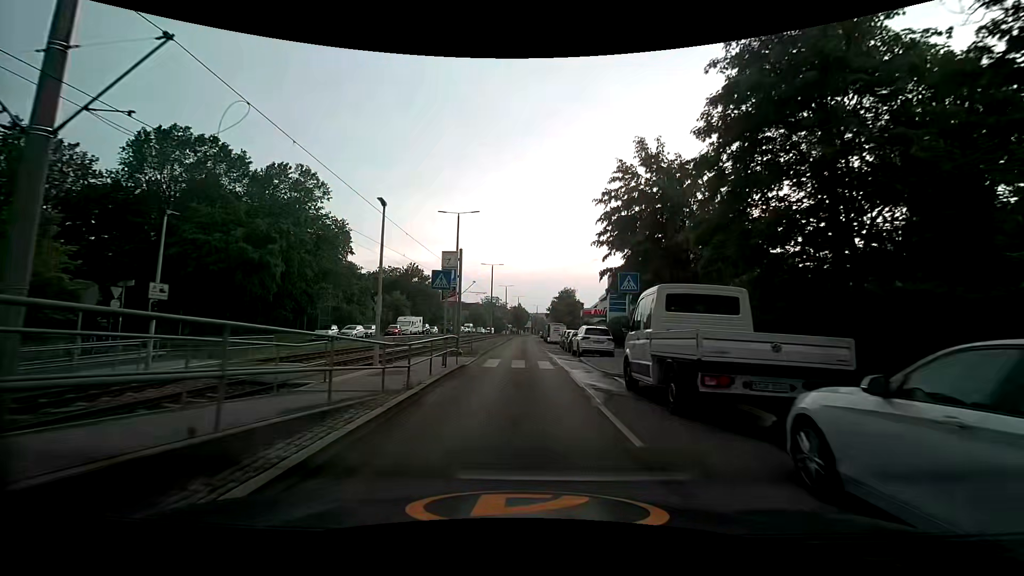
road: secondary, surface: asphalt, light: Day
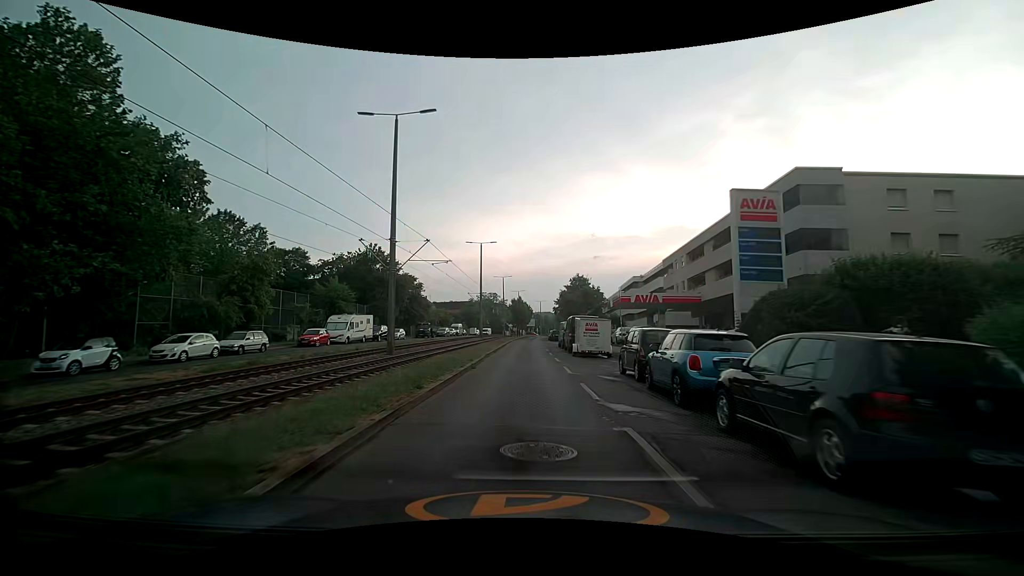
(-0.5, +27.4) m; -2°
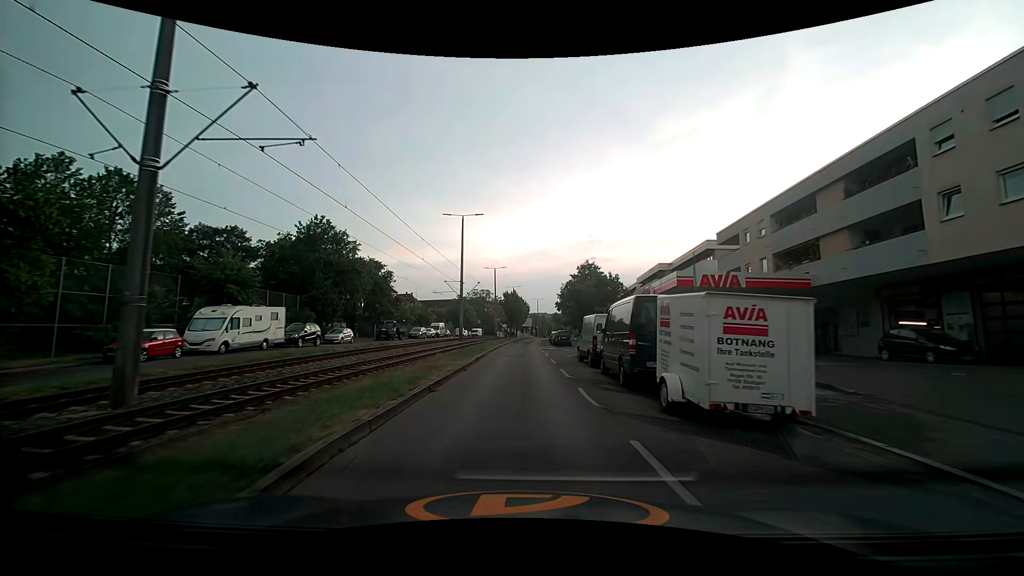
(+0.2, +19.0) m; 0°
